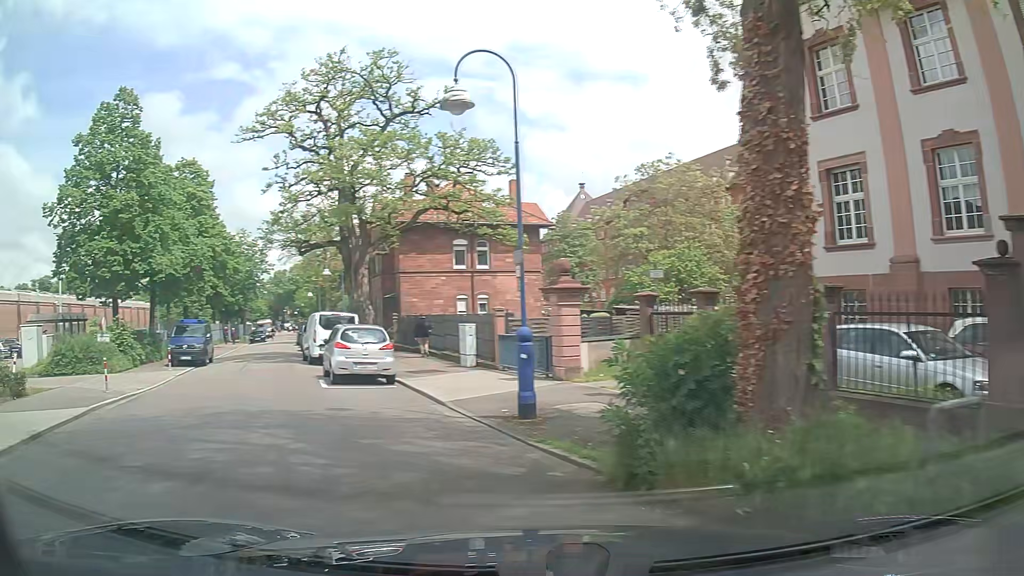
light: Day
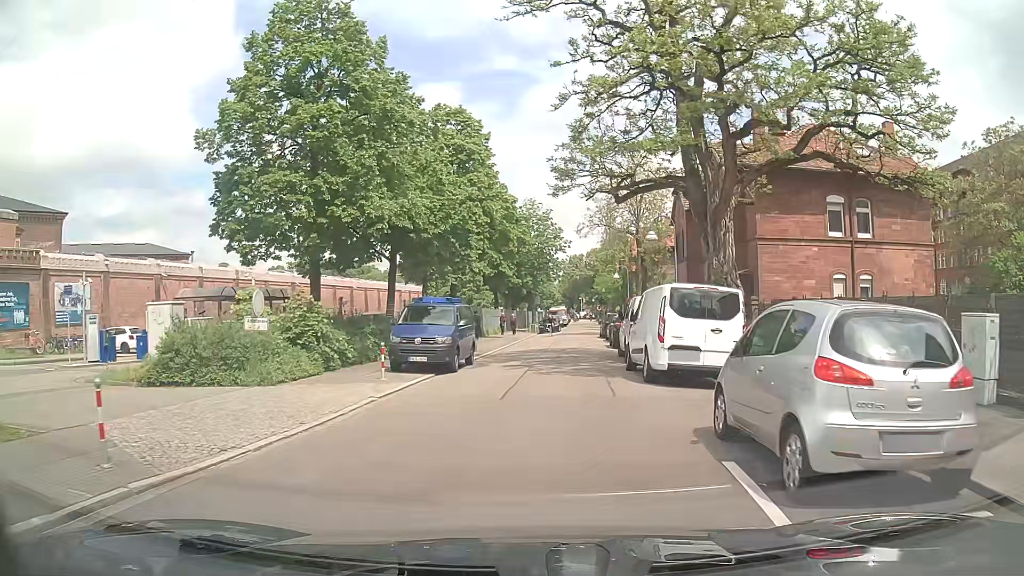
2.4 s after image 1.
(-3.7, +12.0) m; -23°
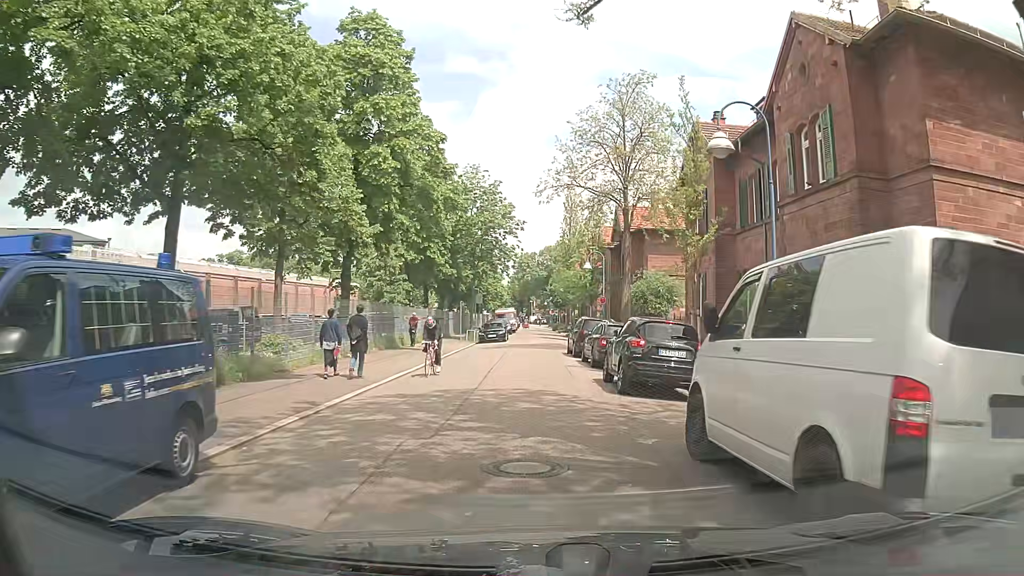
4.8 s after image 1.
(+0.6, +16.3) m; +3°
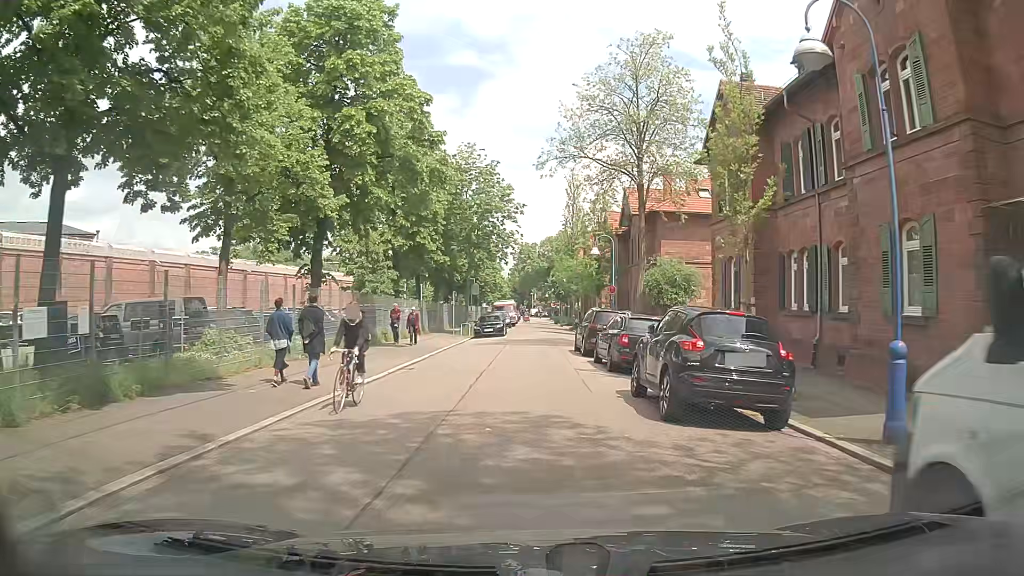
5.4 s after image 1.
(+0.1, +4.4) m; +2°
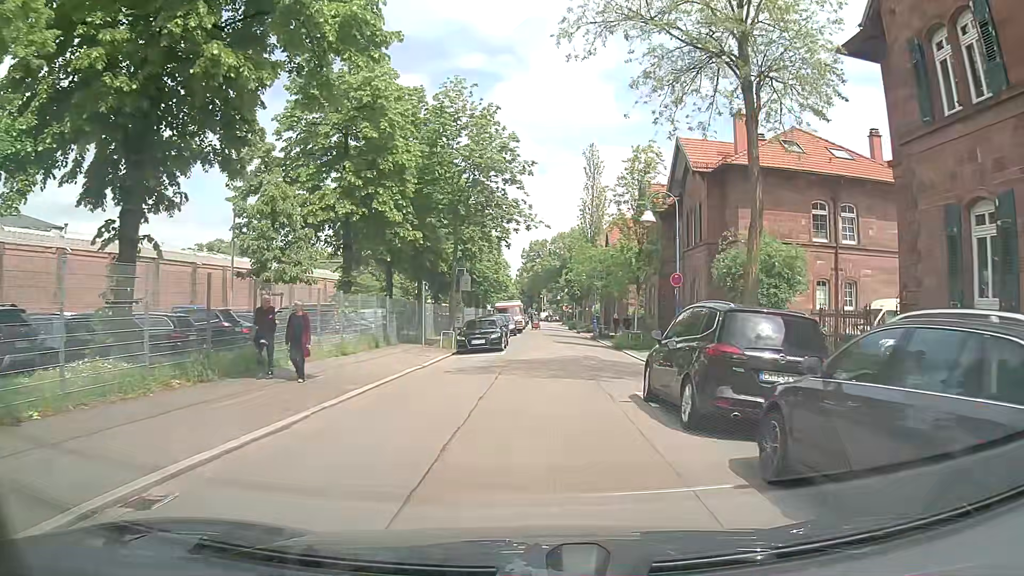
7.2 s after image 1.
(-0.4, +13.8) m; -3°
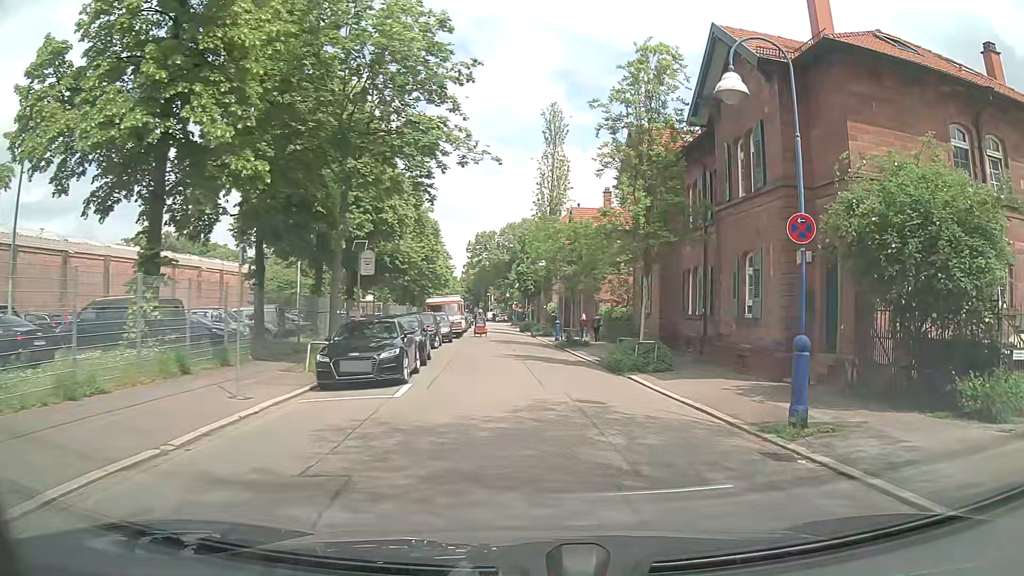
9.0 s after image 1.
(+0.4, +13.1) m; +5°
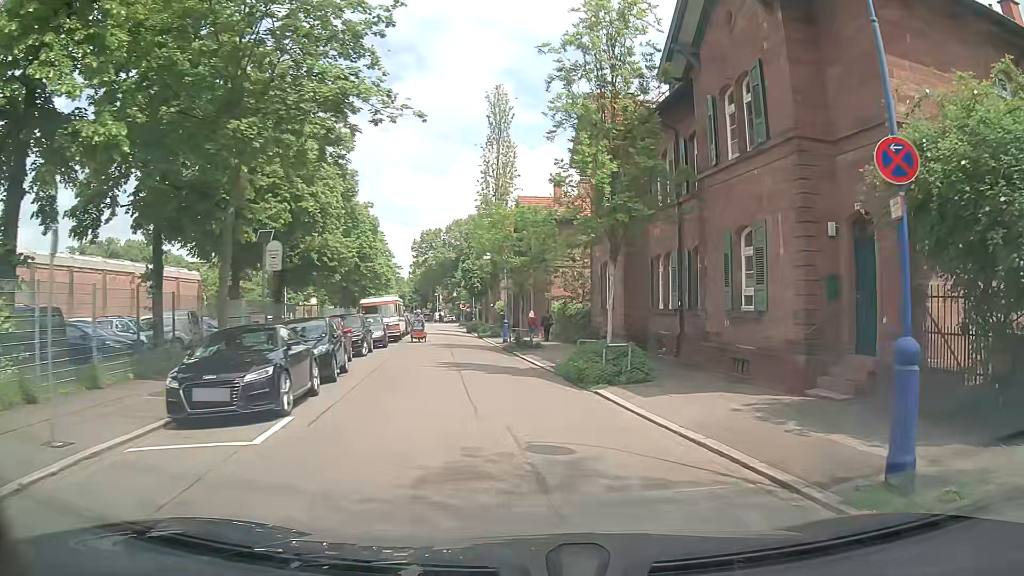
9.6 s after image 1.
(+0.2, +4.1) m; +4°
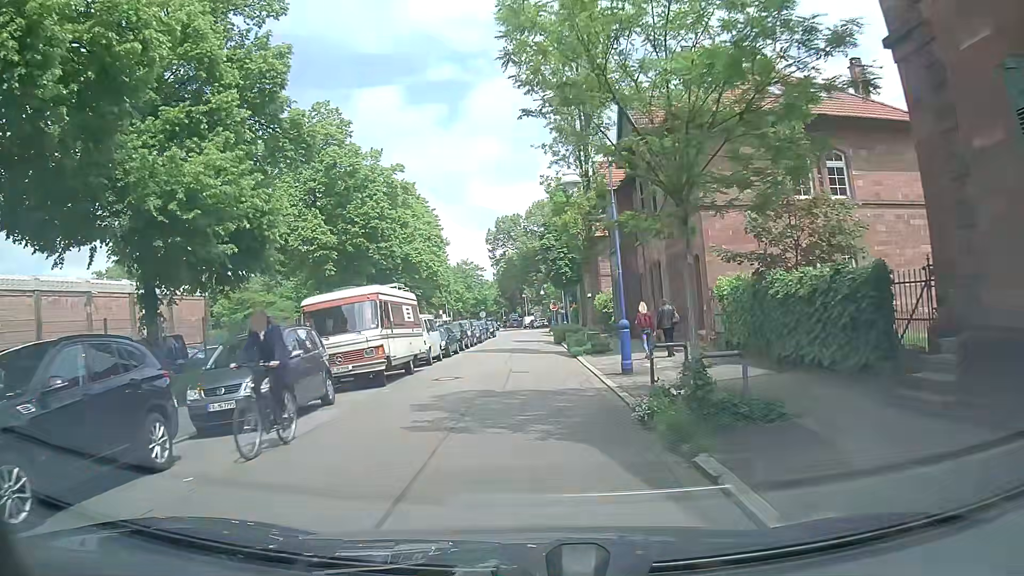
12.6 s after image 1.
(-1.2, +21.2) m; -7°
